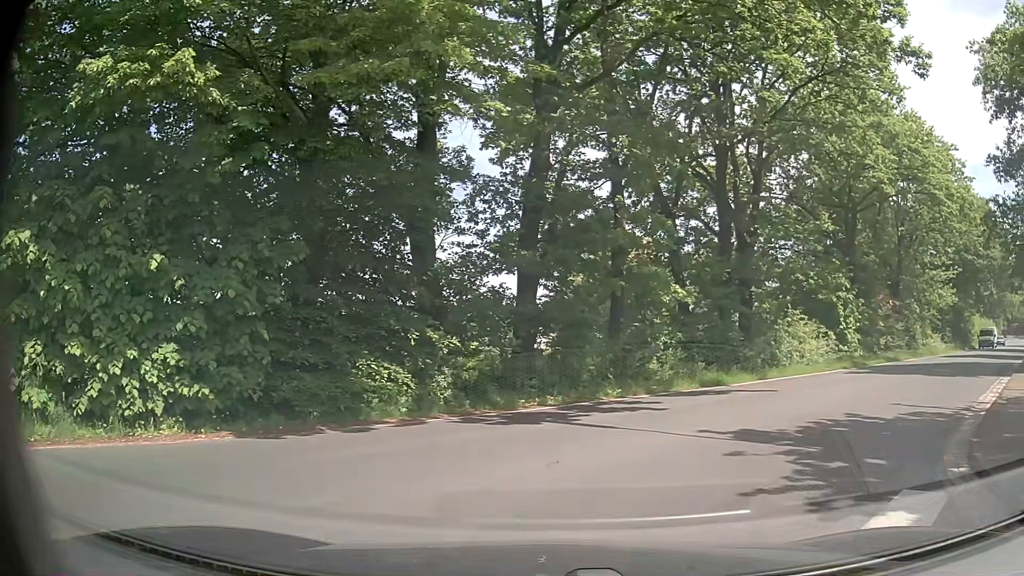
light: Day
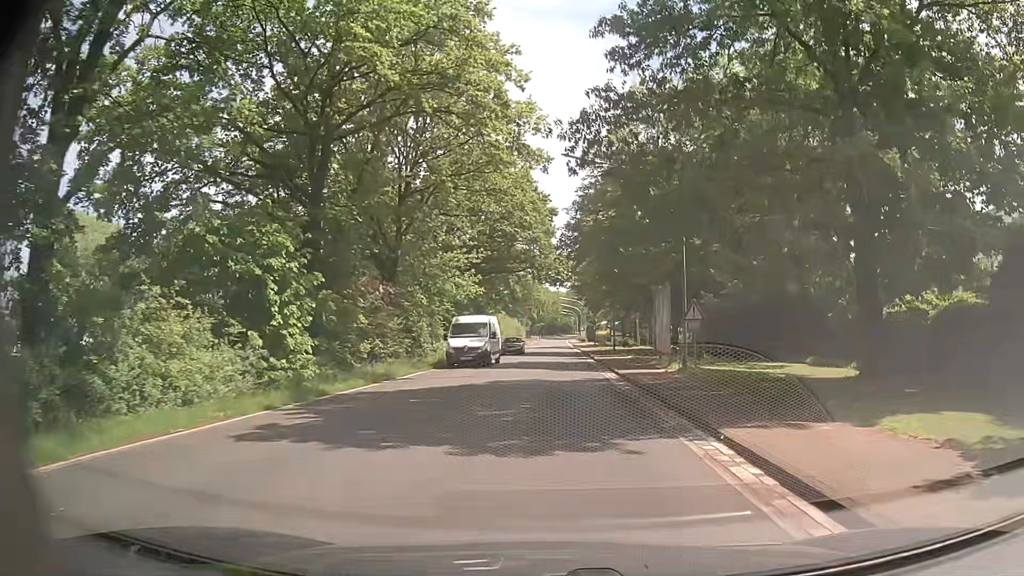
(+7.1, +14.1) m; +42°
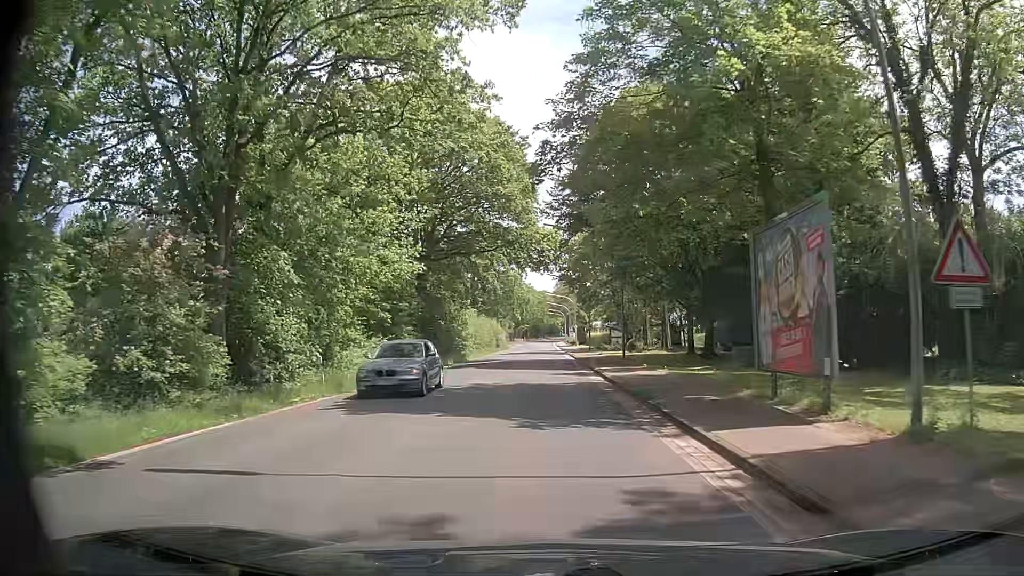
(+0.5, +17.0) m; +1°
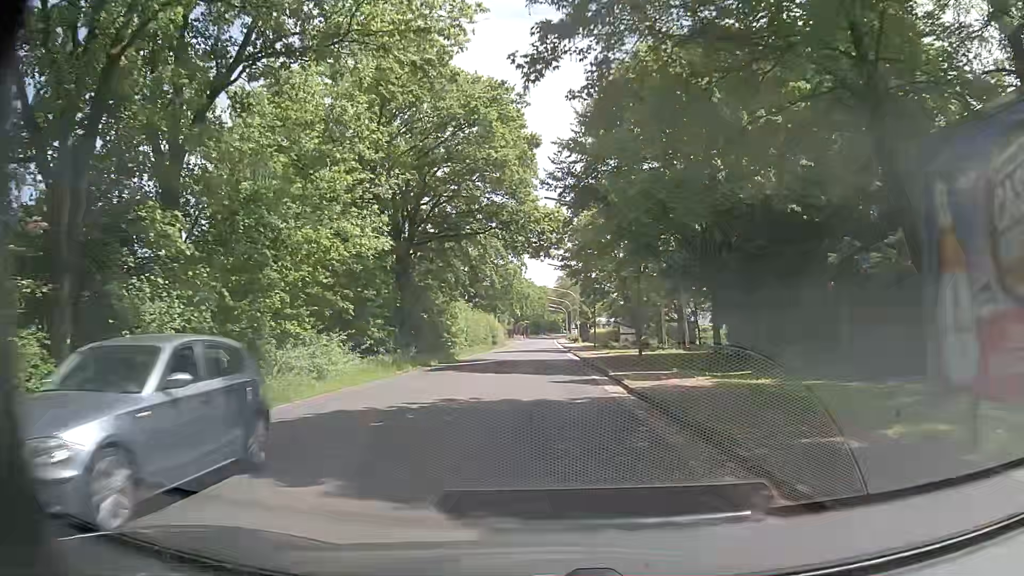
(0.0, +6.5) m; +1°
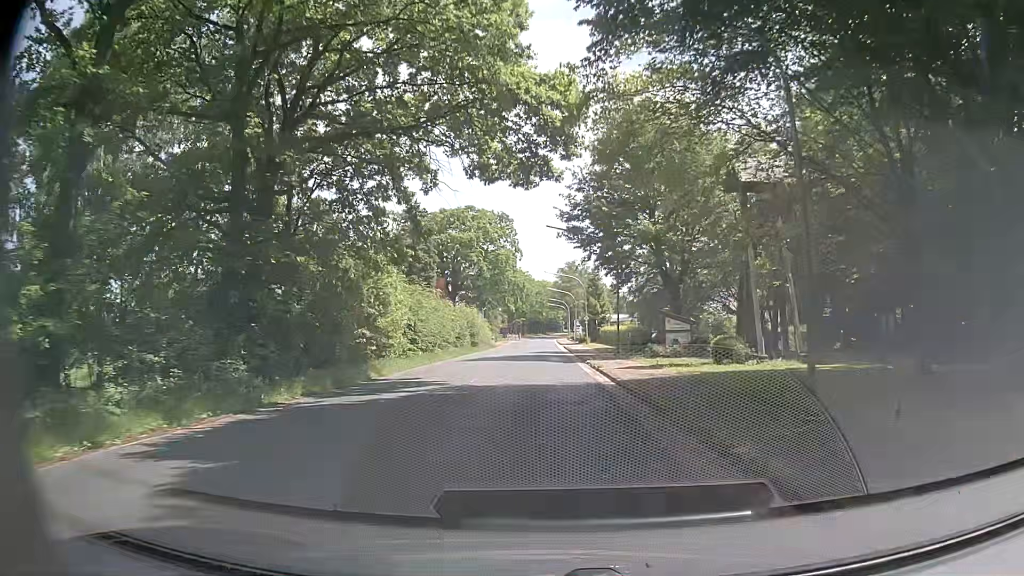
(0.0, +21.0) m; 0°
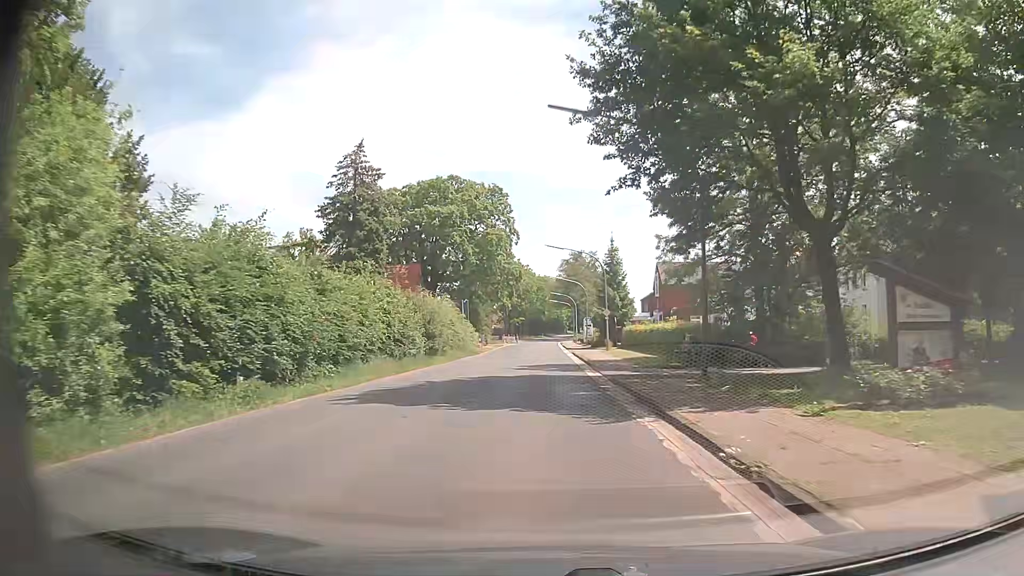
(+0.1, +21.9) m; +1°
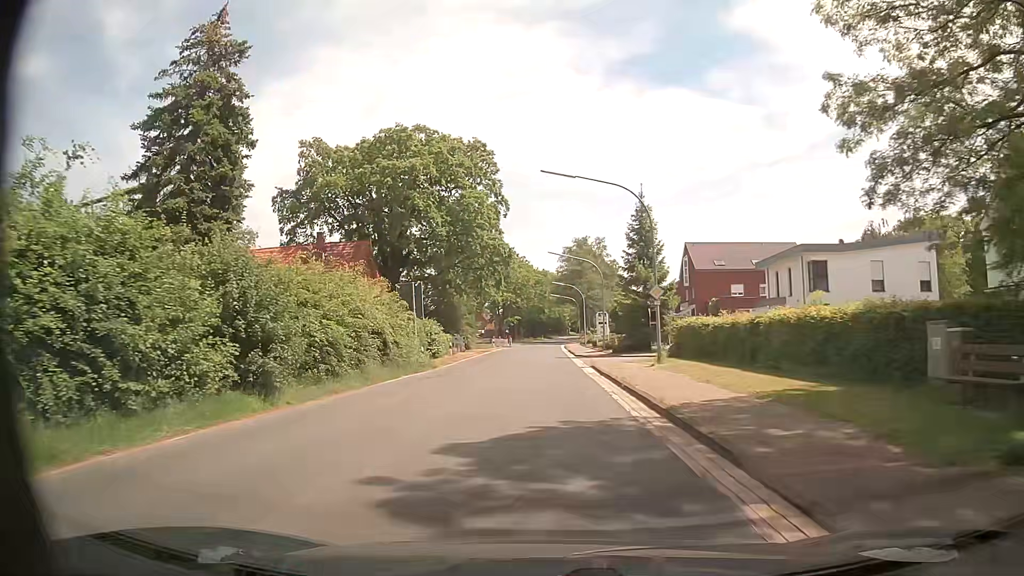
(-0.2, +22.5) m; 0°
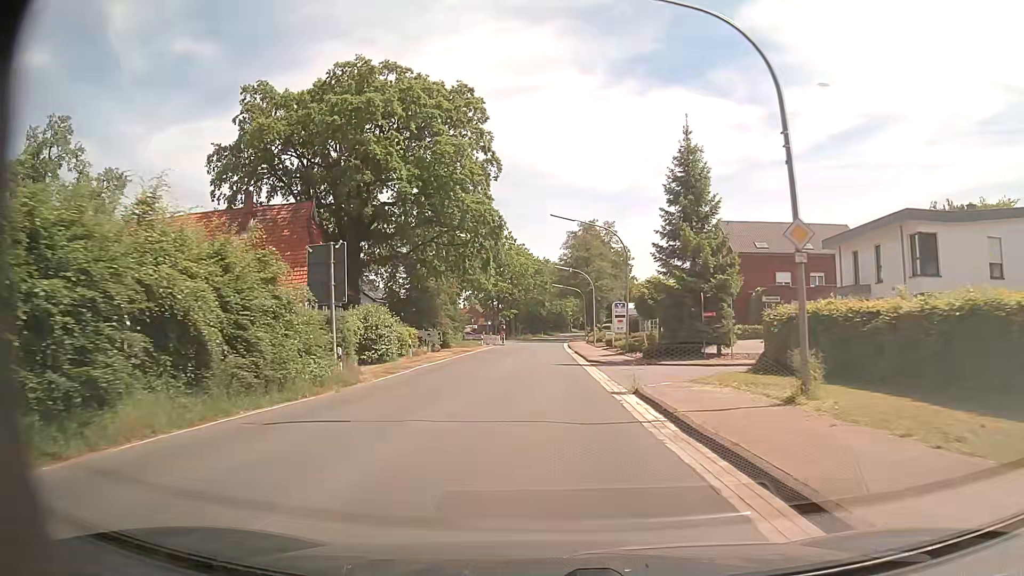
(0.0, +15.2) m; 0°
